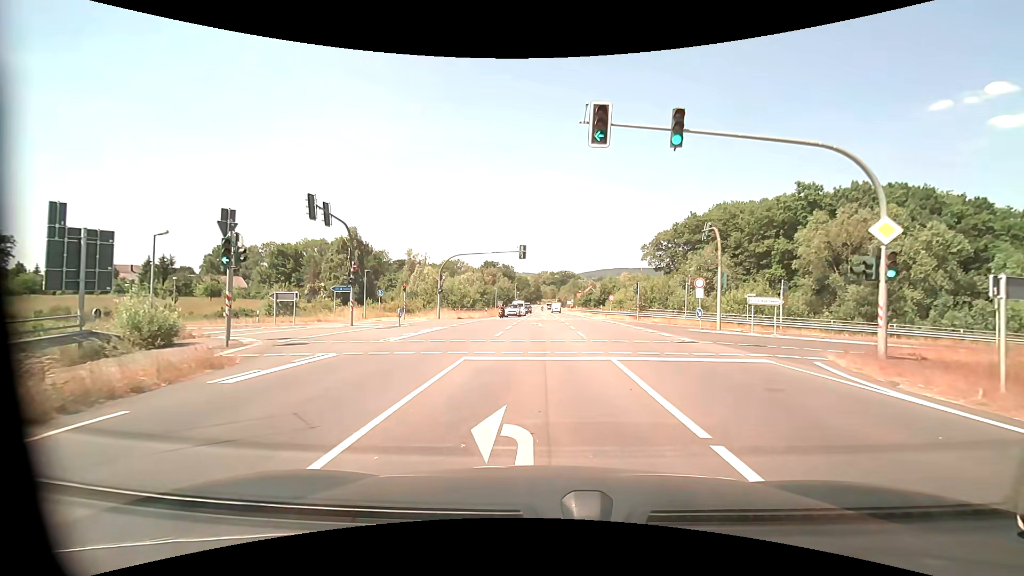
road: secondary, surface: asphalt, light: Day
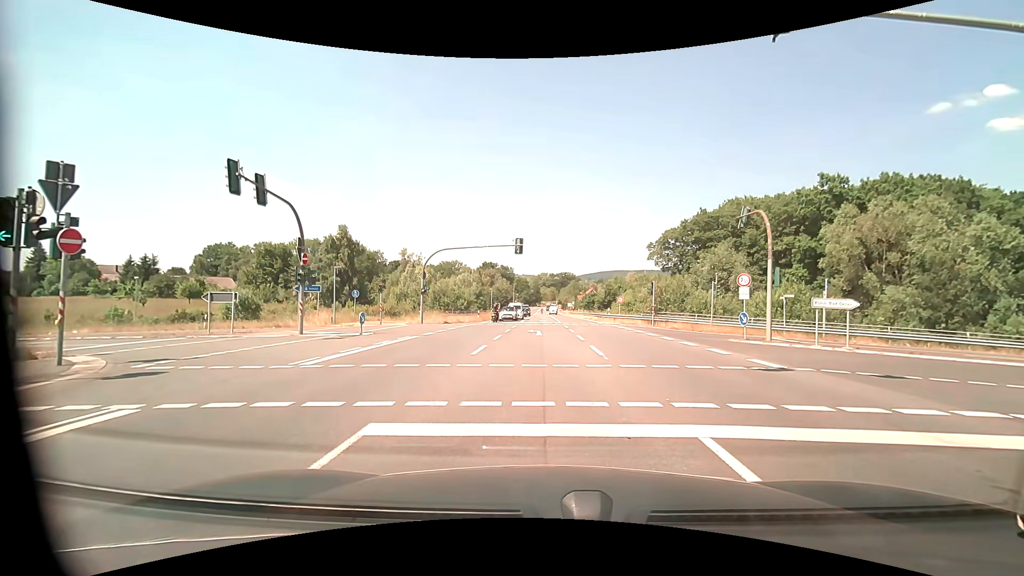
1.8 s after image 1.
(0.0, +6.2) m; 0°
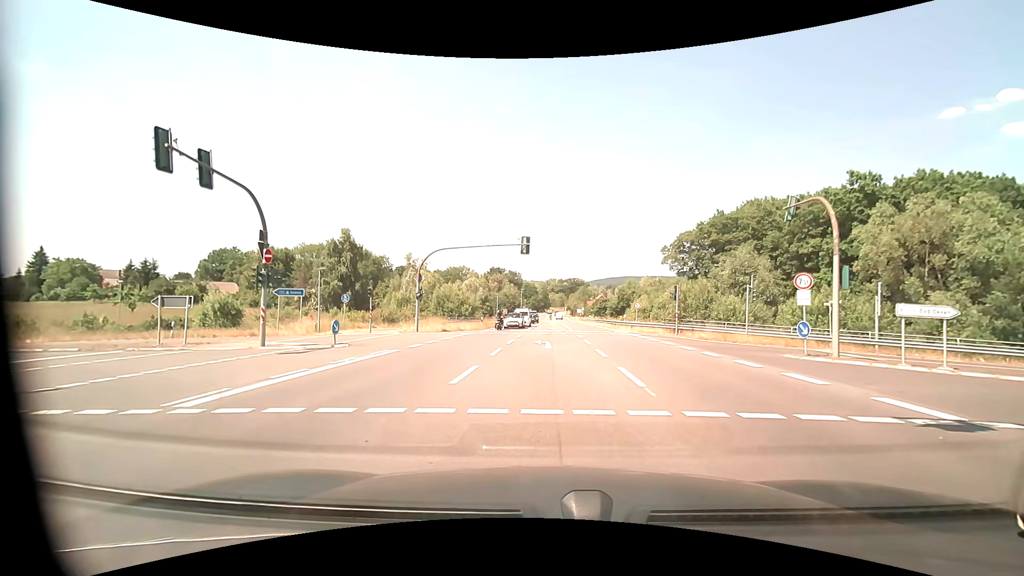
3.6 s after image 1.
(0.0, +4.4) m; -1°
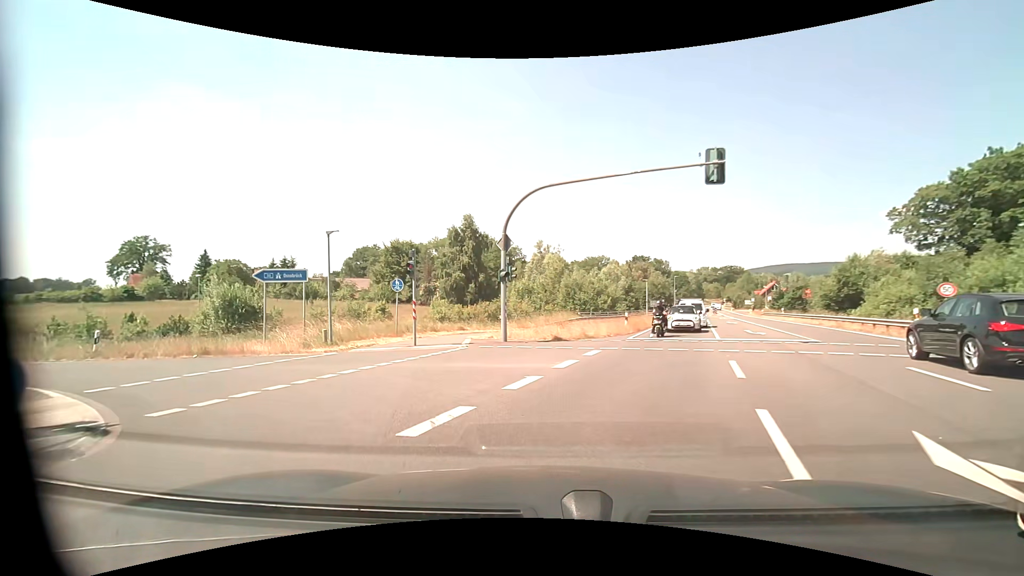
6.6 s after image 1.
(-1.6, +17.8) m; -15°
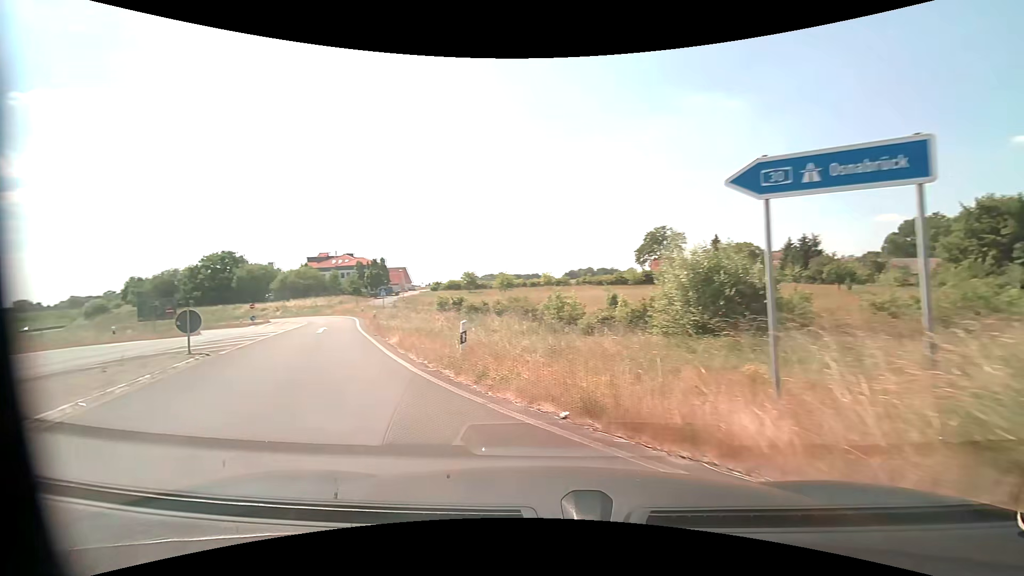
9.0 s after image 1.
(-5.7, +13.4) m; -54°
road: motorway_link
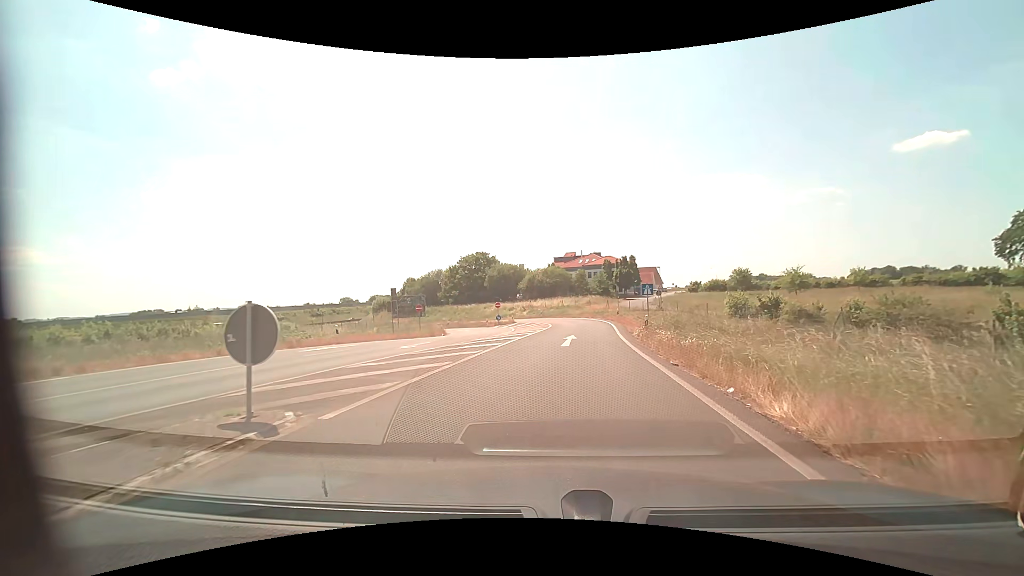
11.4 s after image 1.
(-4.6, +11.6) m; -29°
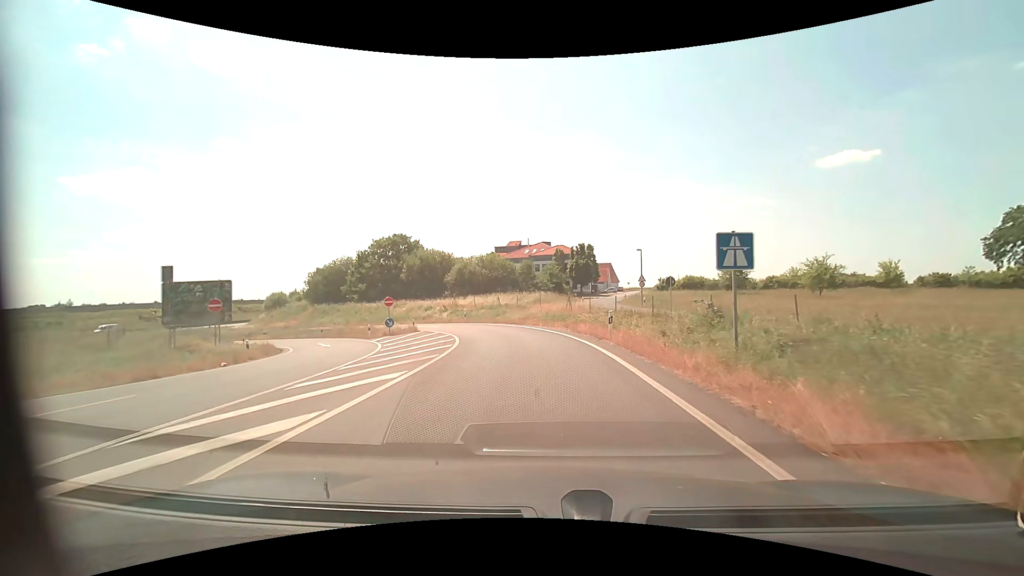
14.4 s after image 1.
(+1.7, +25.8) m; +6°
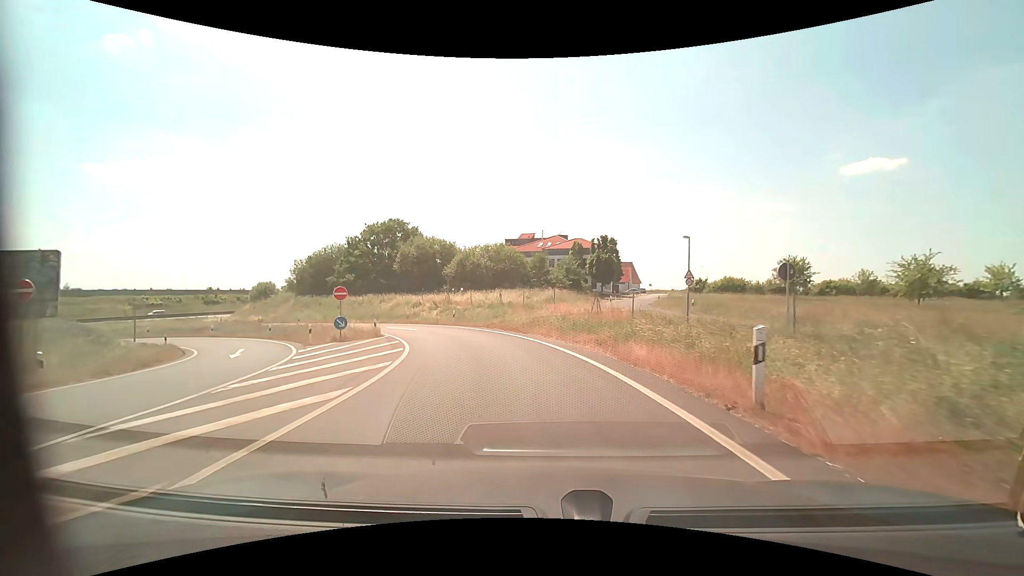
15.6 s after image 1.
(-0.1, +11.7) m; -1°
(0, +10) (-2, +20) (-5, +29) (-11, +38) (-17, +45) (-24, +52) (-32, +59) (-39, +65) (-47, +72) (-54, +79) m
